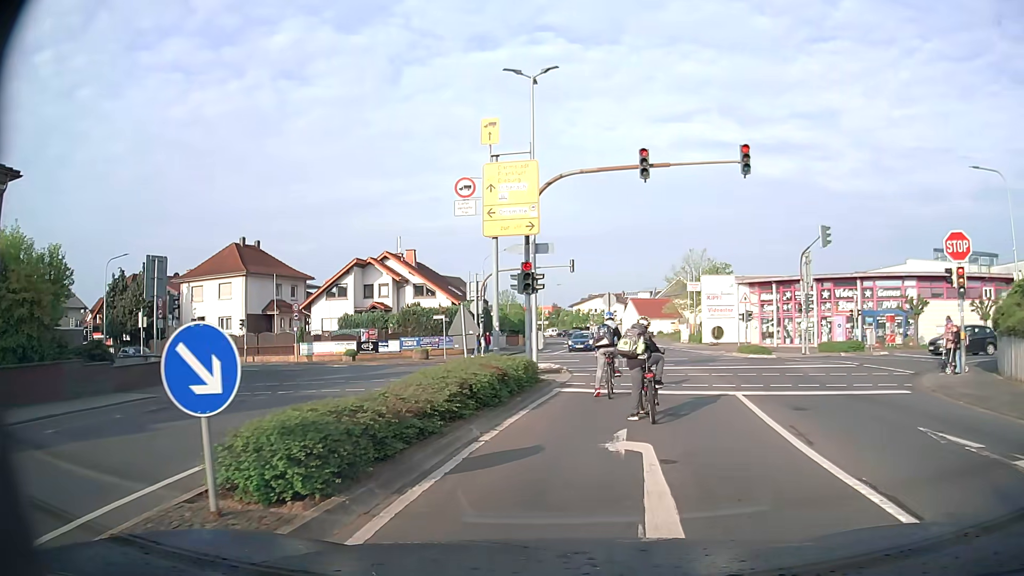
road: secondary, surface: asphalt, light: Day
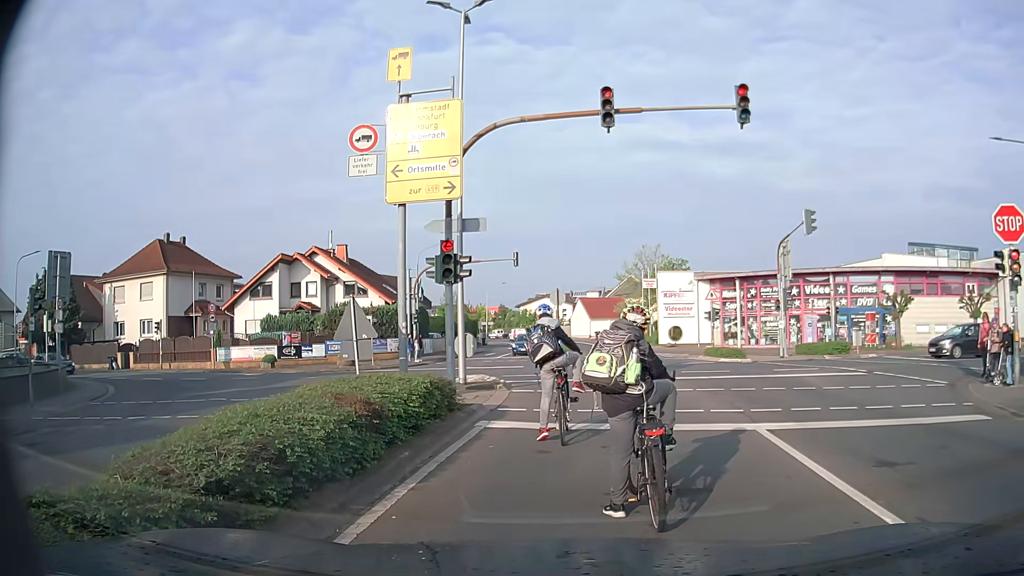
(+0.2, +4.6) m; +4°
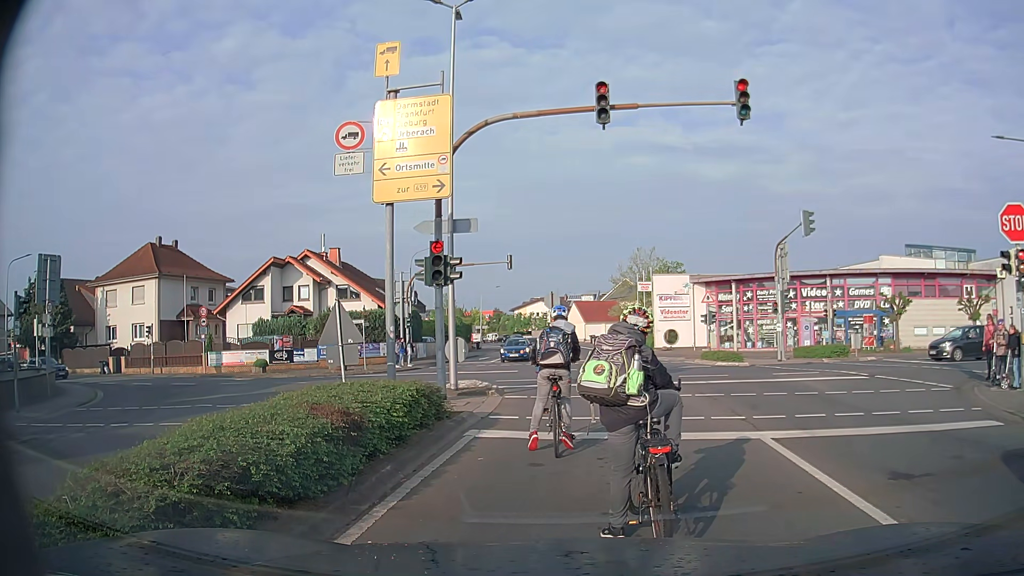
(0.0, +0.5) m; 0°
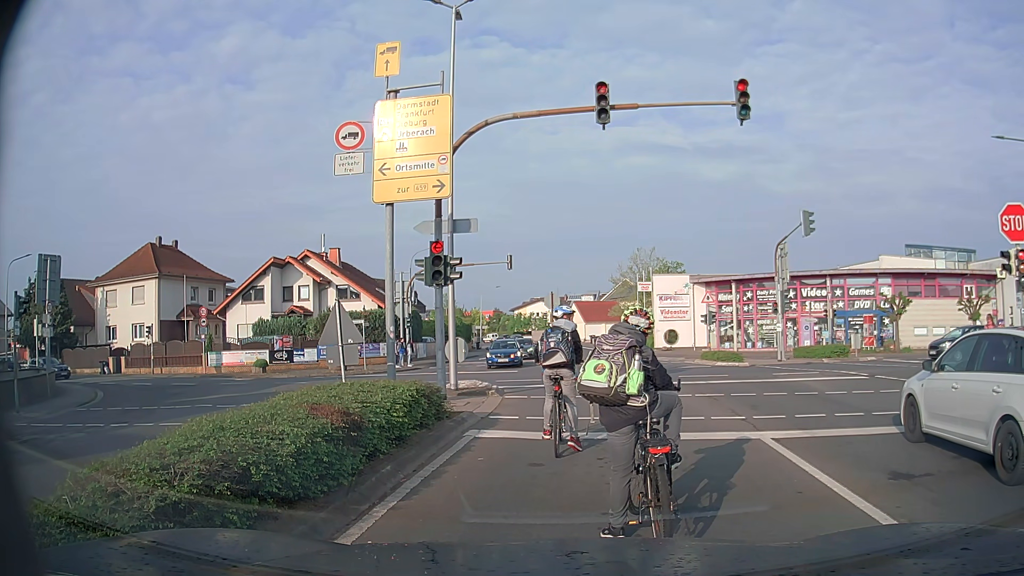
(0.0, 0.0) m; 0°
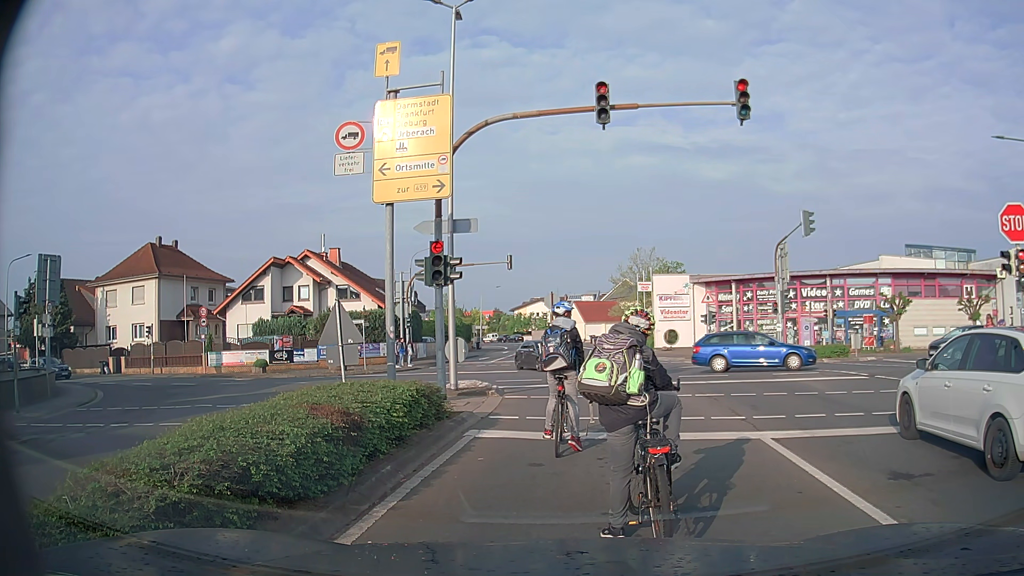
(0.0, 0.0) m; 0°
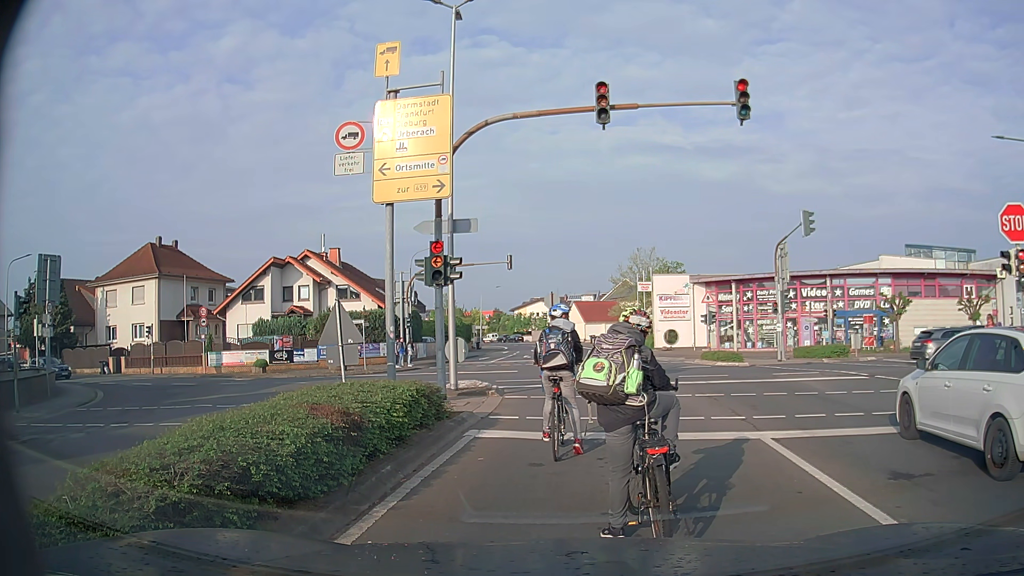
(0.0, 0.0) m; 0°
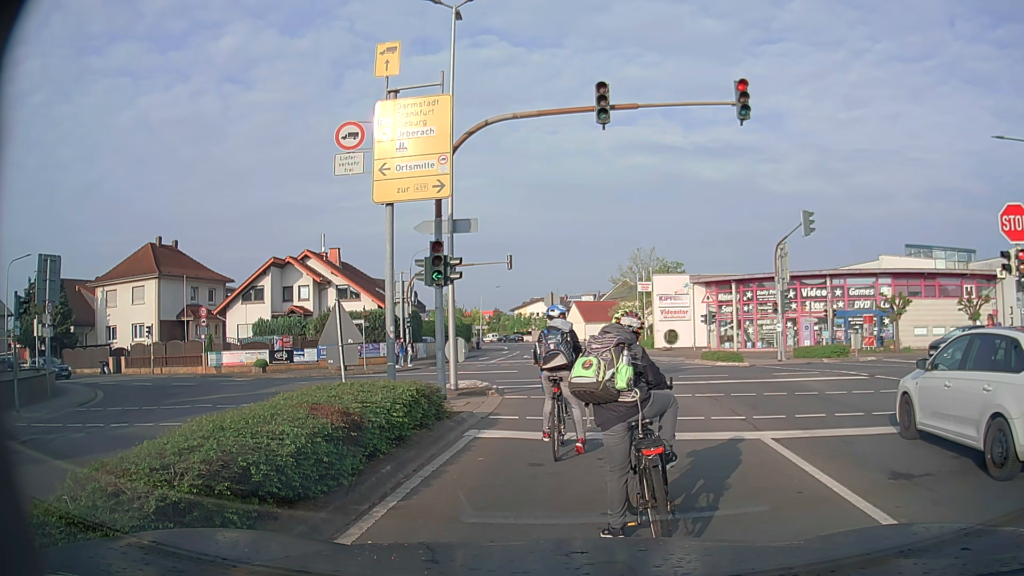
(0.0, 0.0) m; 0°
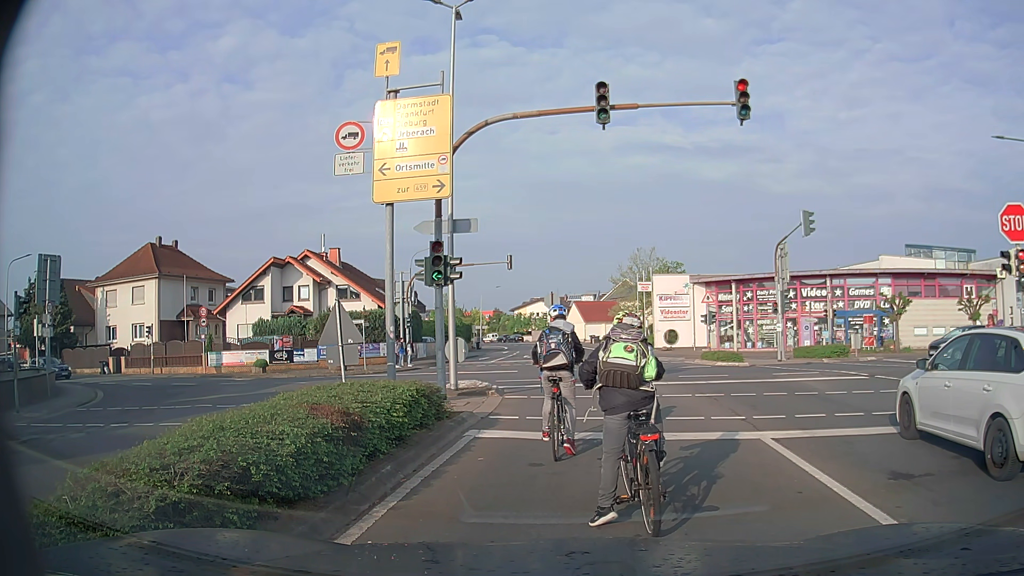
(0.0, 0.0) m; 0°
(+1, +10) (0, +20) (-5, +28) (-14, +33) (-23, +35) (-33, +38) (-43, +40) (-52, +43) (-62, +45) (-72, +47) m
